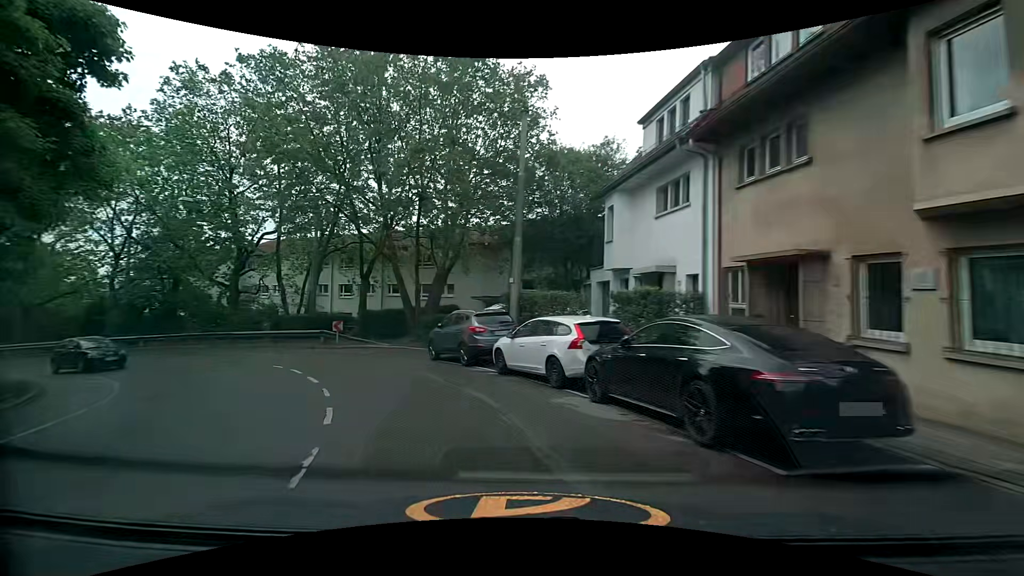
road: secondary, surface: asphalt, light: Day
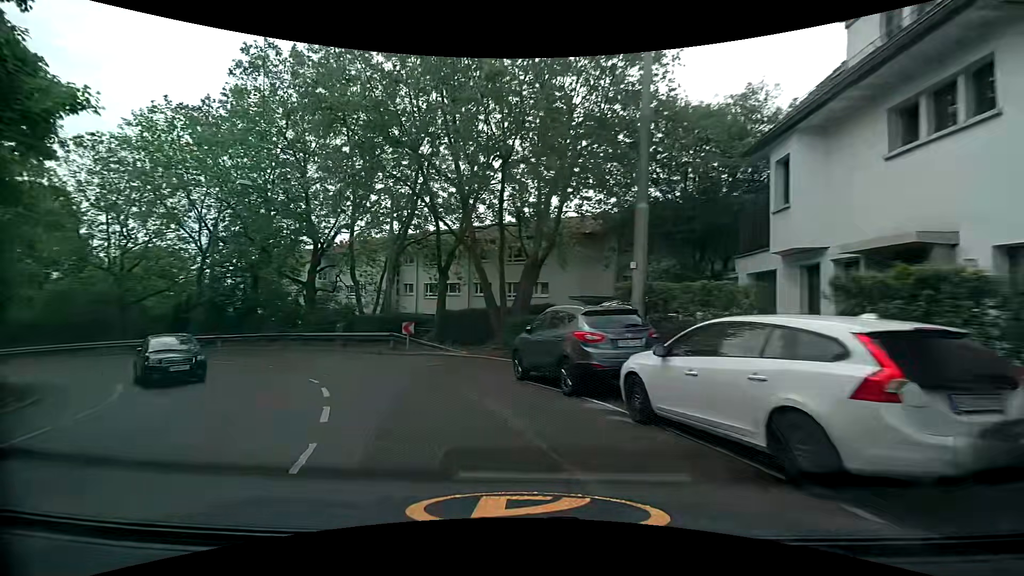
(-0.6, +5.7) m; -10°
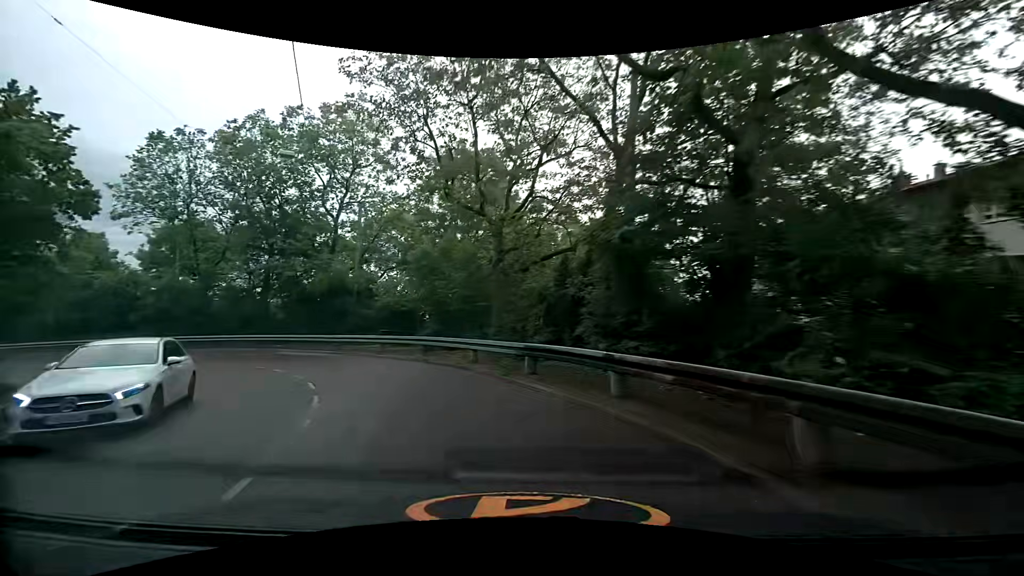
(-12.9, +24.9) m; -53°
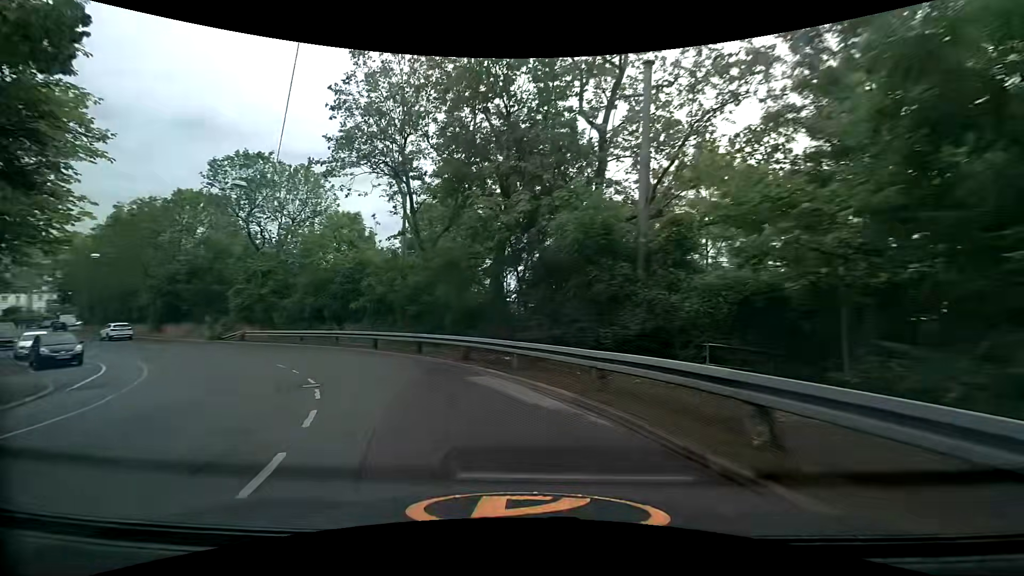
(-4.9, +16.7) m; -33°
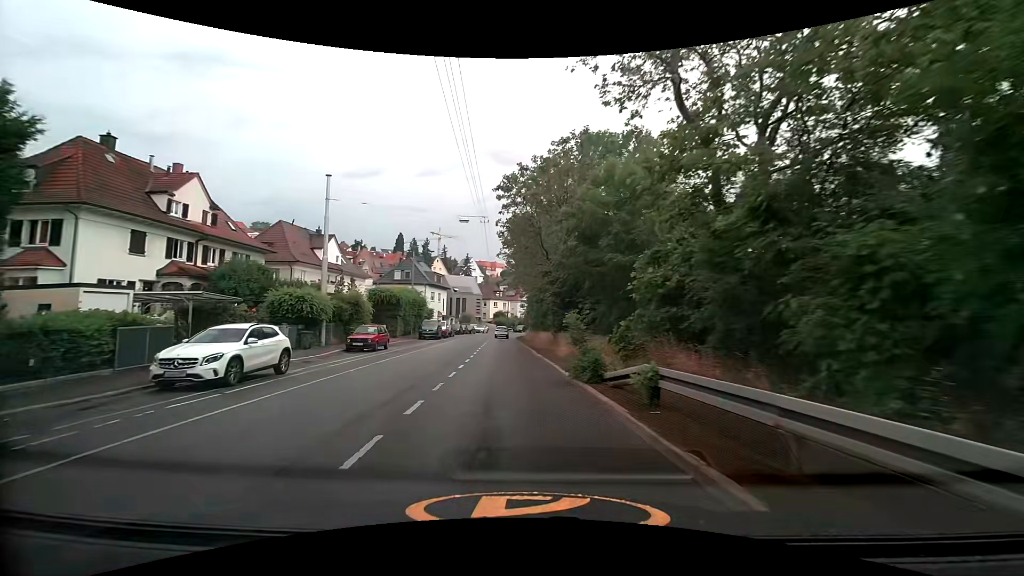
(-12.9, +26.8) m; -48°
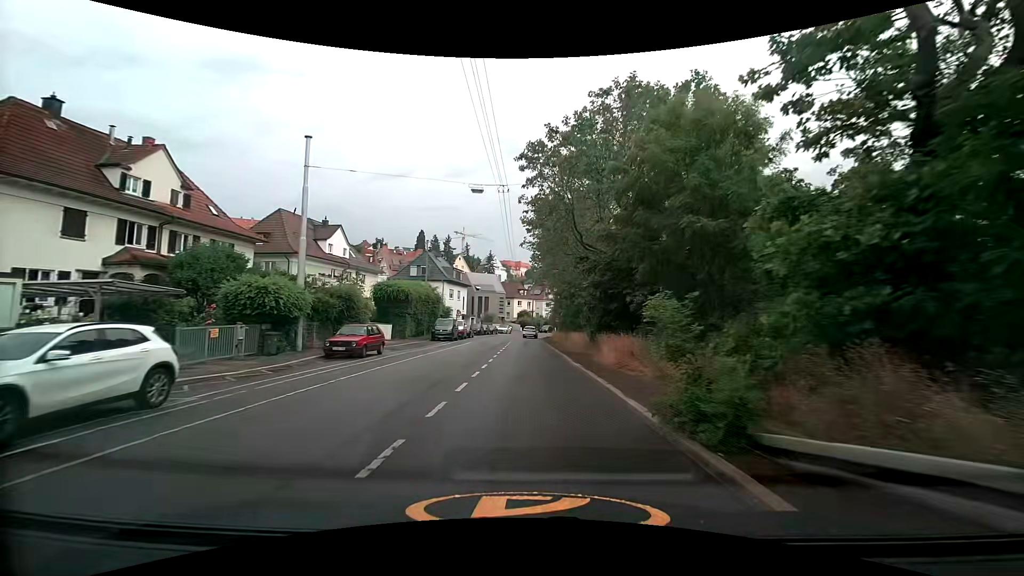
(-0.2, +6.5) m; -2°
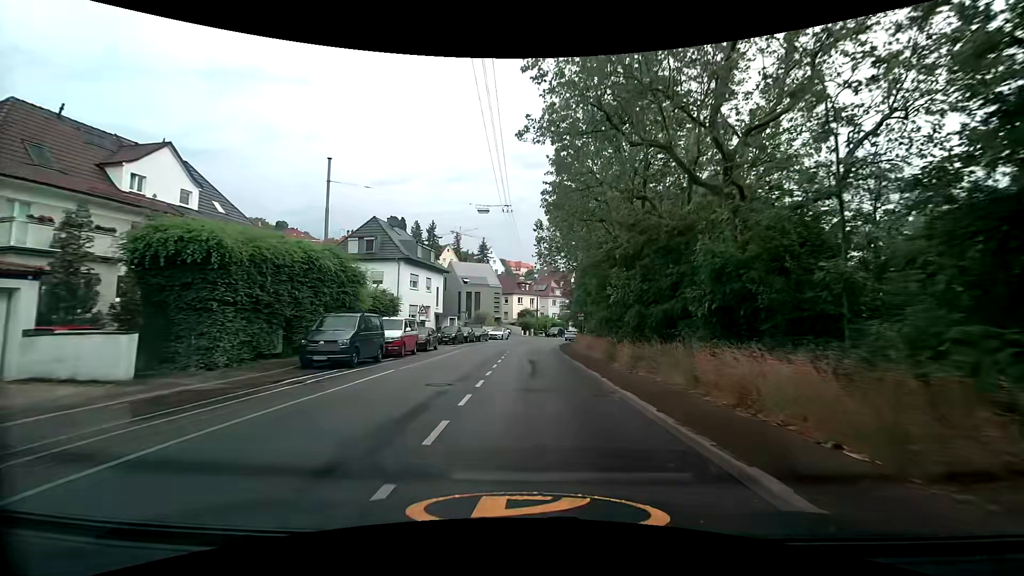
(-0.4, +25.9) m; 0°
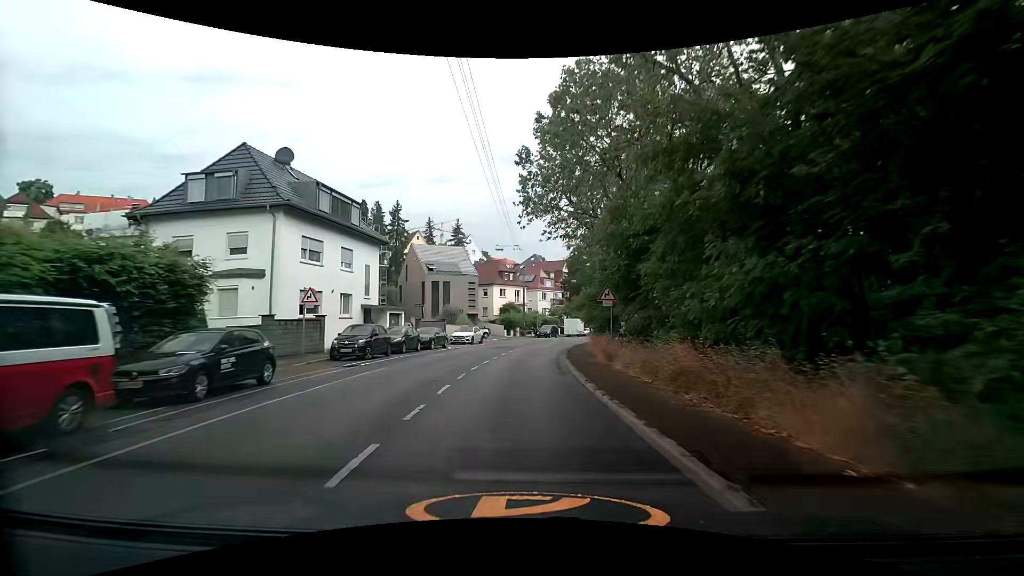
(+0.2, +19.9) m; +1°
(0, +10) (0, +20) (+1, +30) (+2, +40) (+4, +50) (+6, +59) (+10, +69) (+13, +78) (+17, +87) (+21, +97) m
